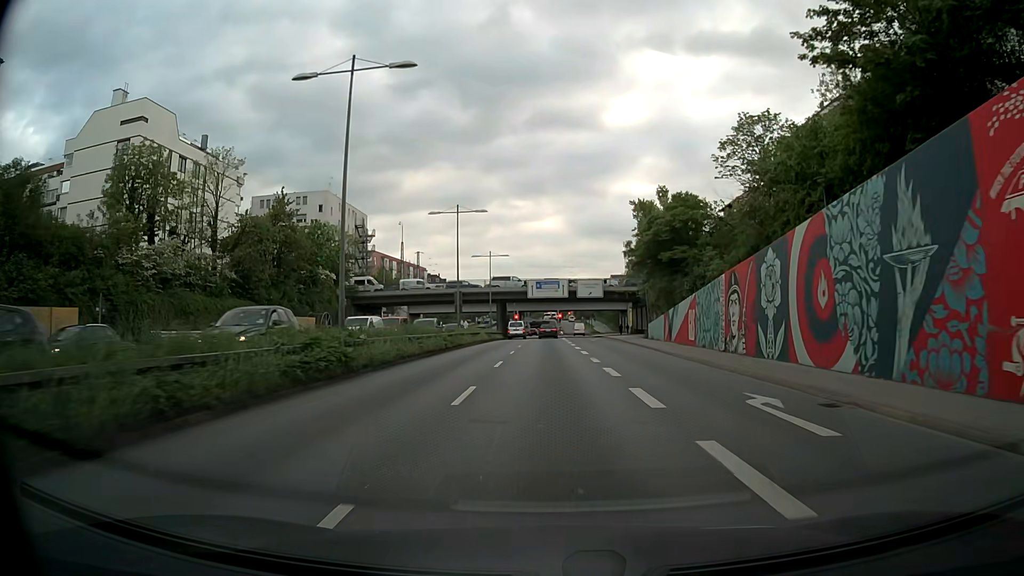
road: trunk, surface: asphalt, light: Day
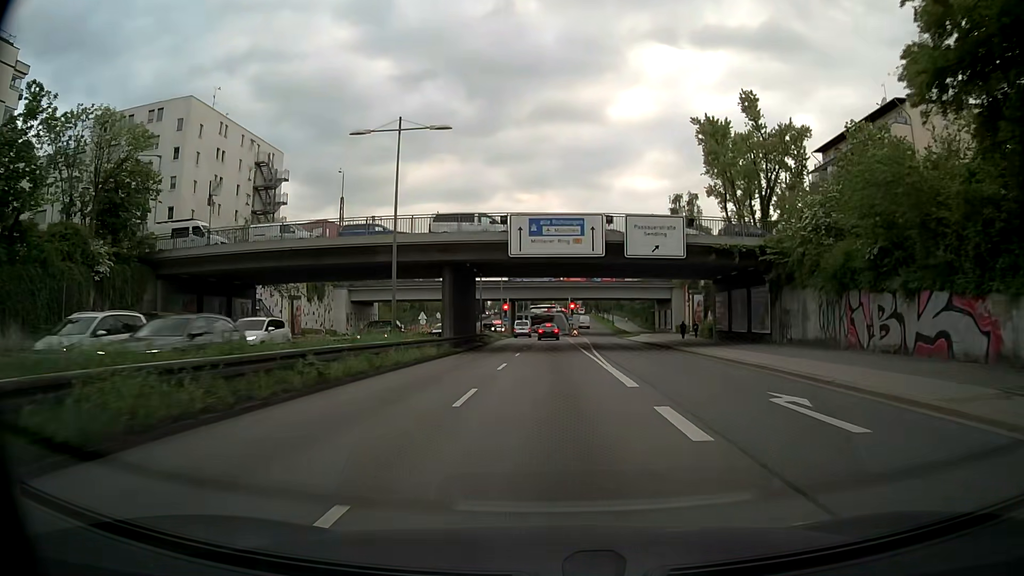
(-0.4, +45.3) m; -1°
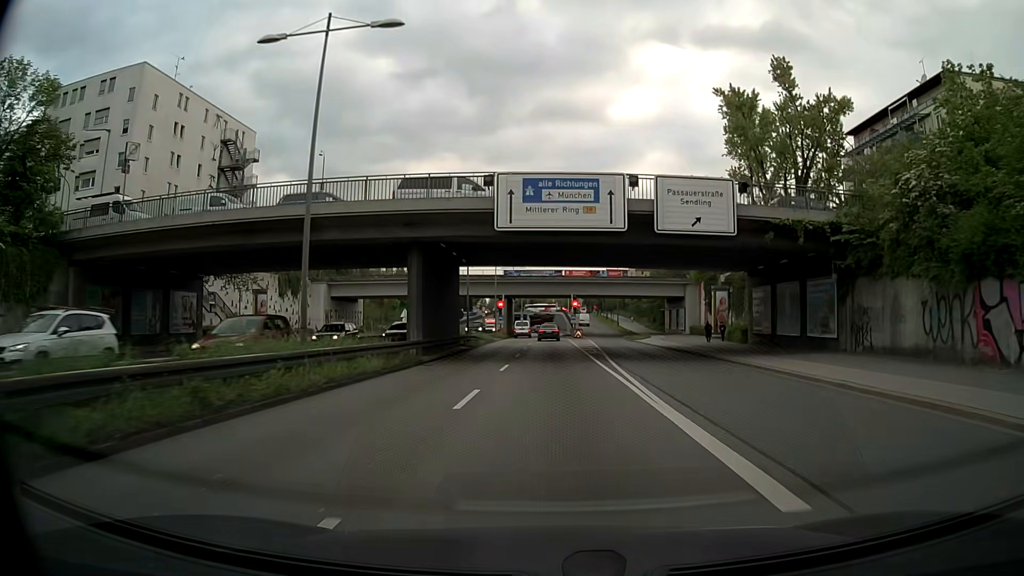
(0.0, +9.3) m; 0°
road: trunk_link
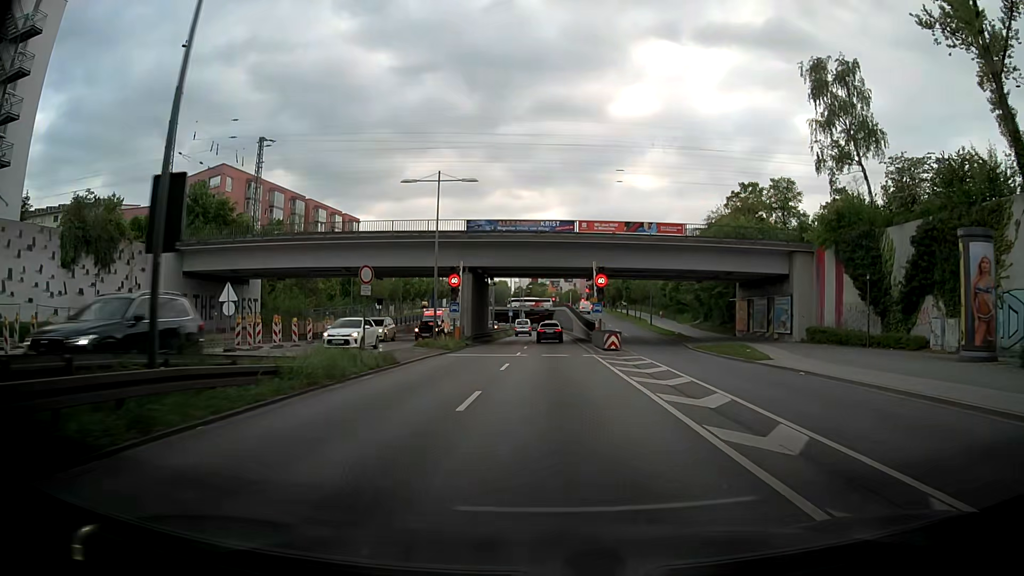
(-0.2, +38.1) m; -2°
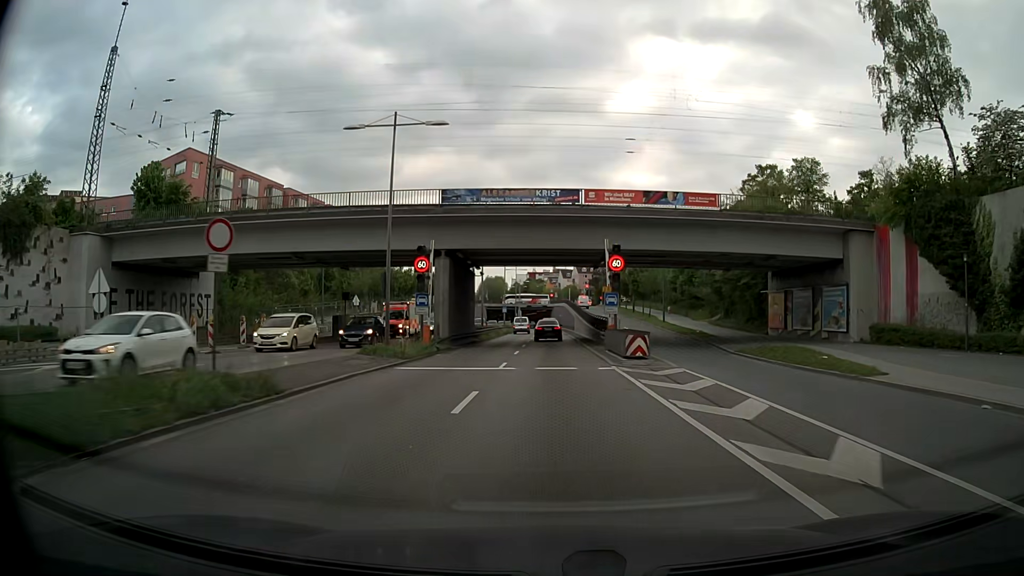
(+0.3, +9.7) m; +2°
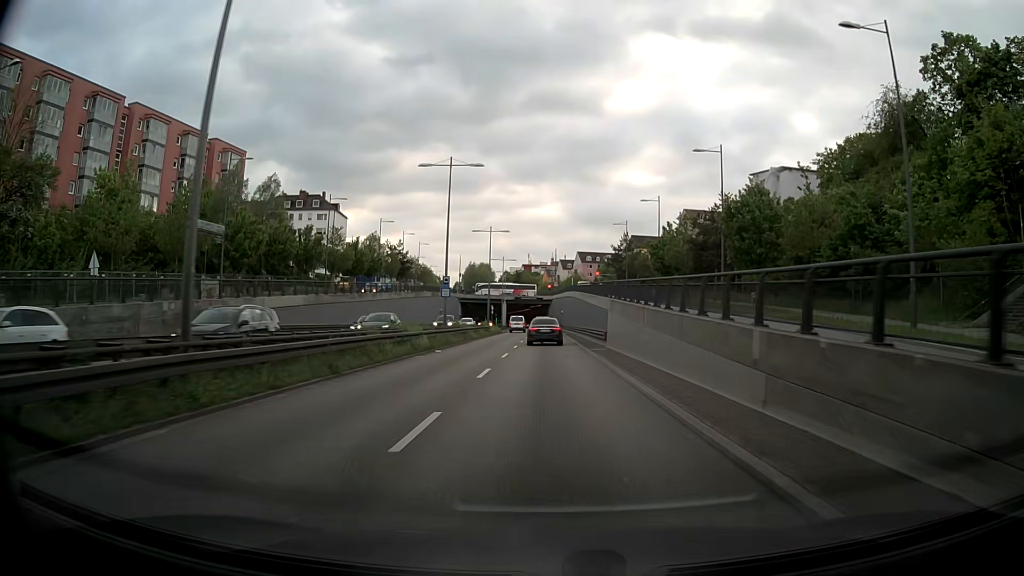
(0.0, +48.5) m; -1°
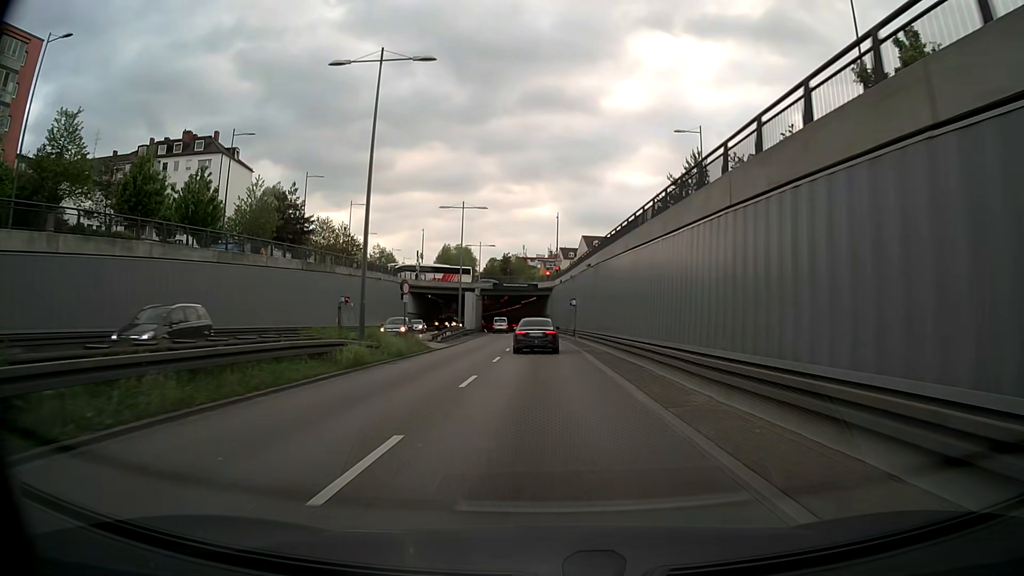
(+0.6, +46.9) m; +1°
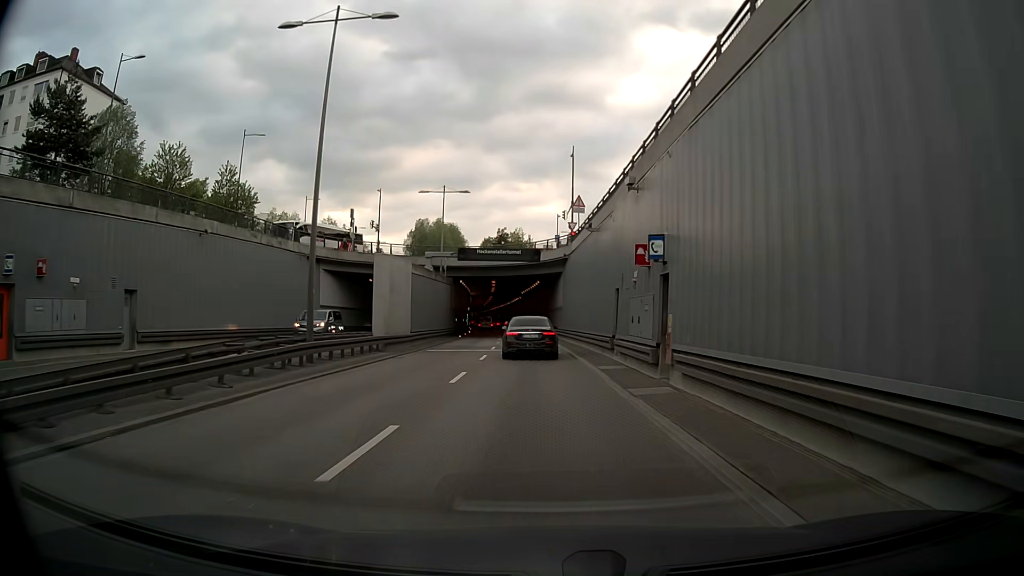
(-0.1, +35.2) m; -1°
